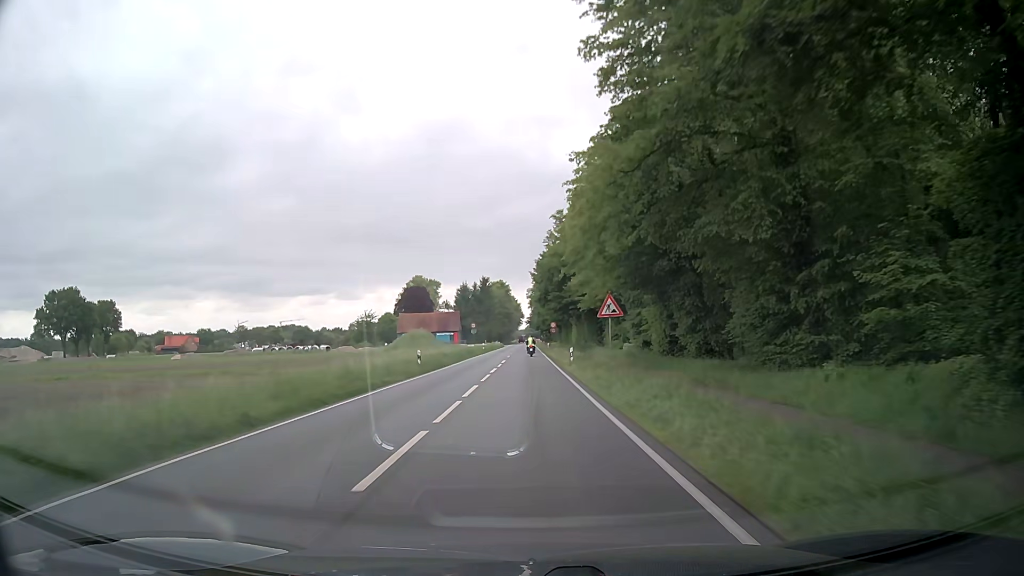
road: primary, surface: asphalt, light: Day
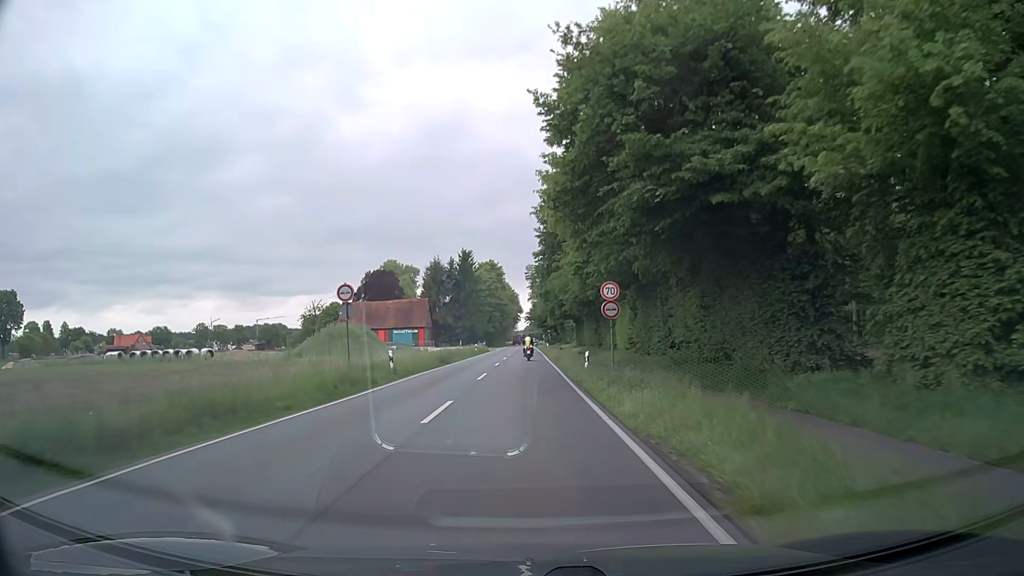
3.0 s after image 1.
(+0.1, +53.4) m; 0°
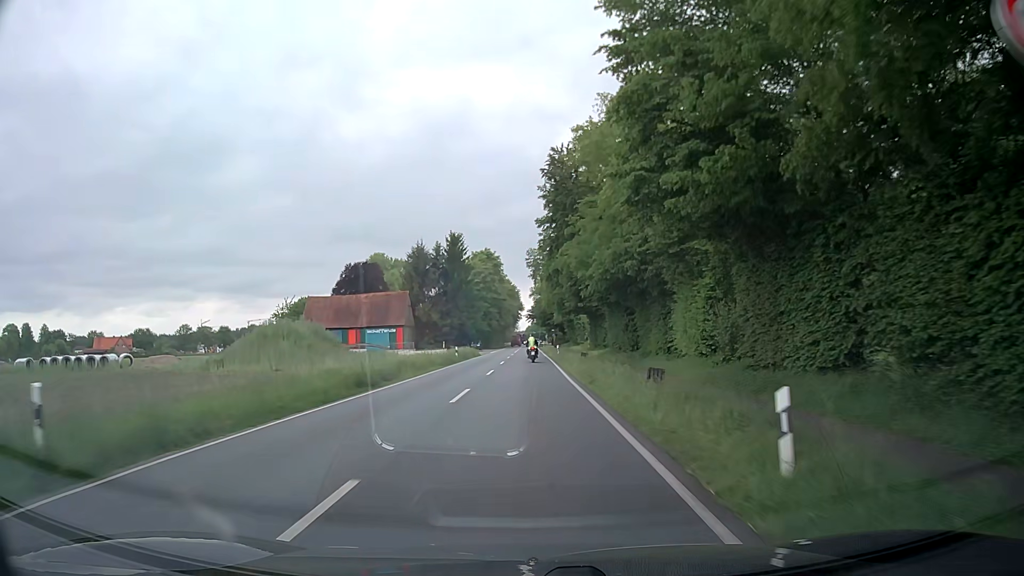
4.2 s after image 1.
(+0.1, +20.4) m; 0°
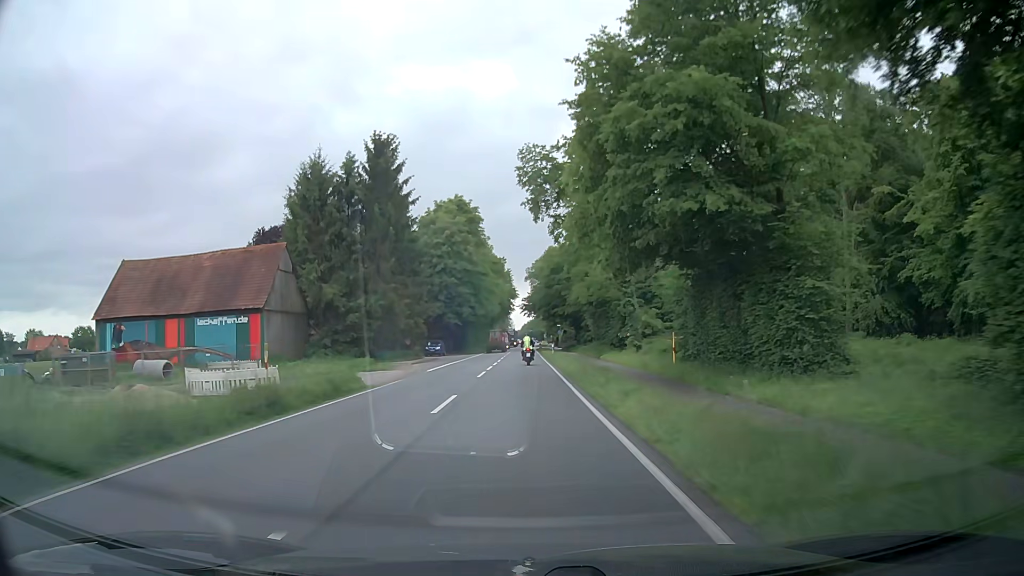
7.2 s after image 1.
(+0.3, +49.7) m; +1°
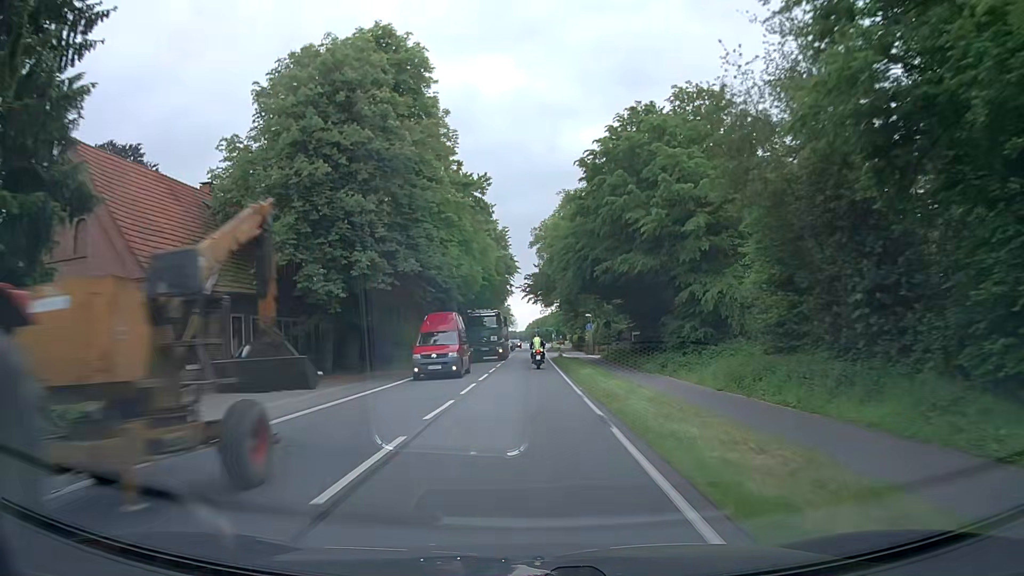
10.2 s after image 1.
(-0.4, +49.2) m; 0°
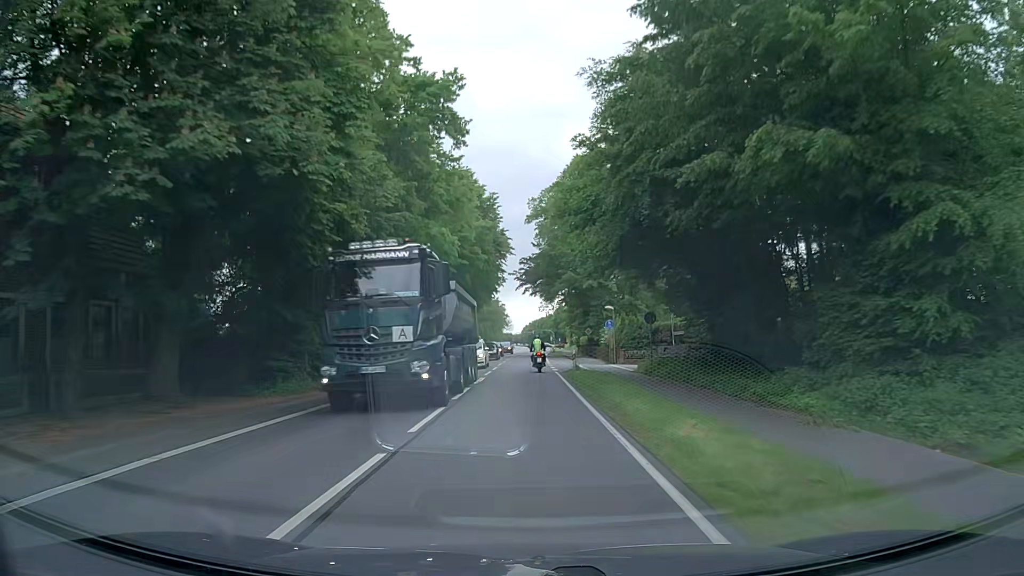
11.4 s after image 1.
(-0.2, +19.4) m; 0°
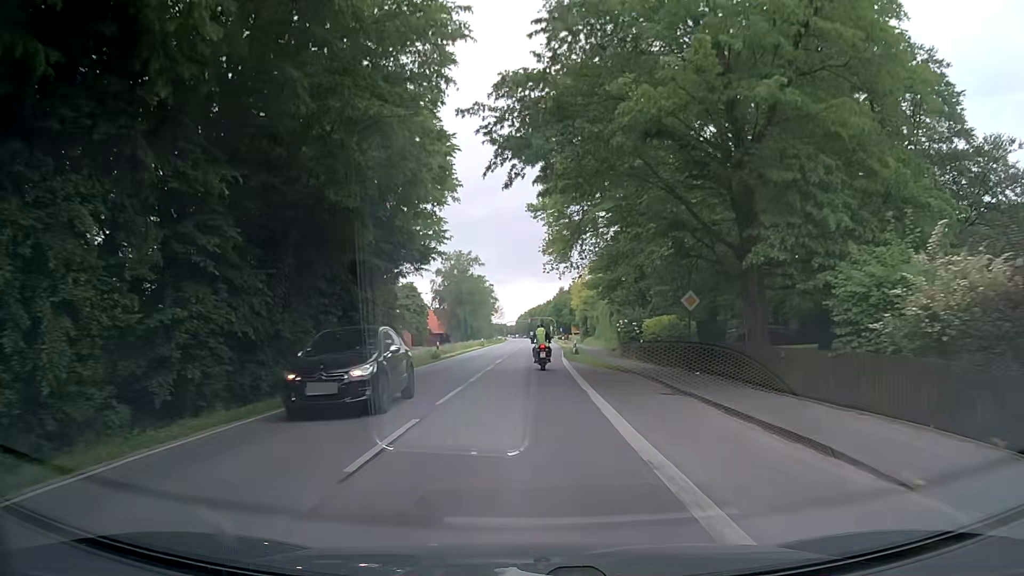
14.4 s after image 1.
(0.0, +45.7) m; 0°
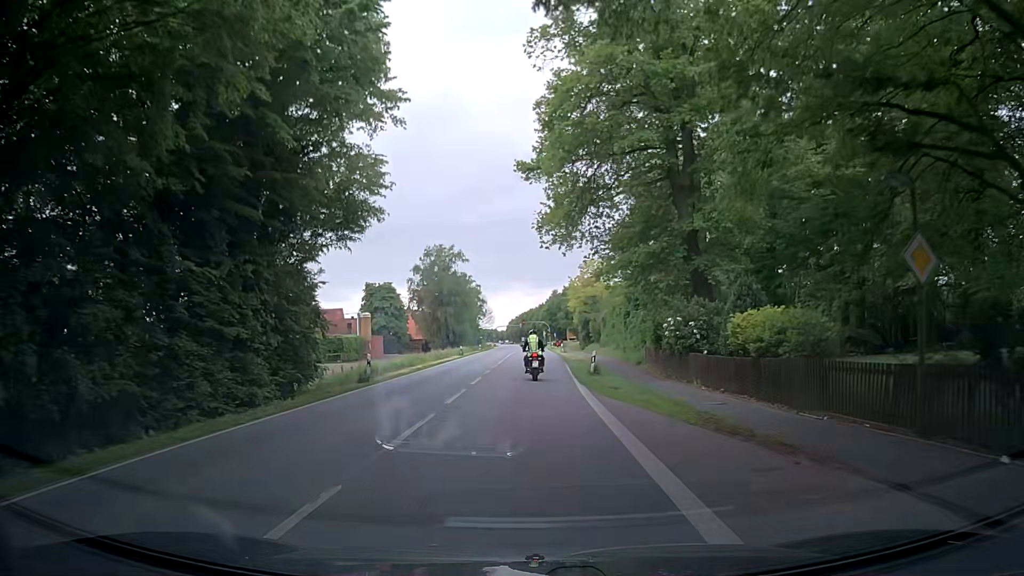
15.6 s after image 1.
(0.0, +16.2) m; +1°
(0, +10) (0, +20) (0, +30) (0, +40) (0, +50) (0, +60) (0, +70) (0, +80) (0, +90) (0, +100) m
